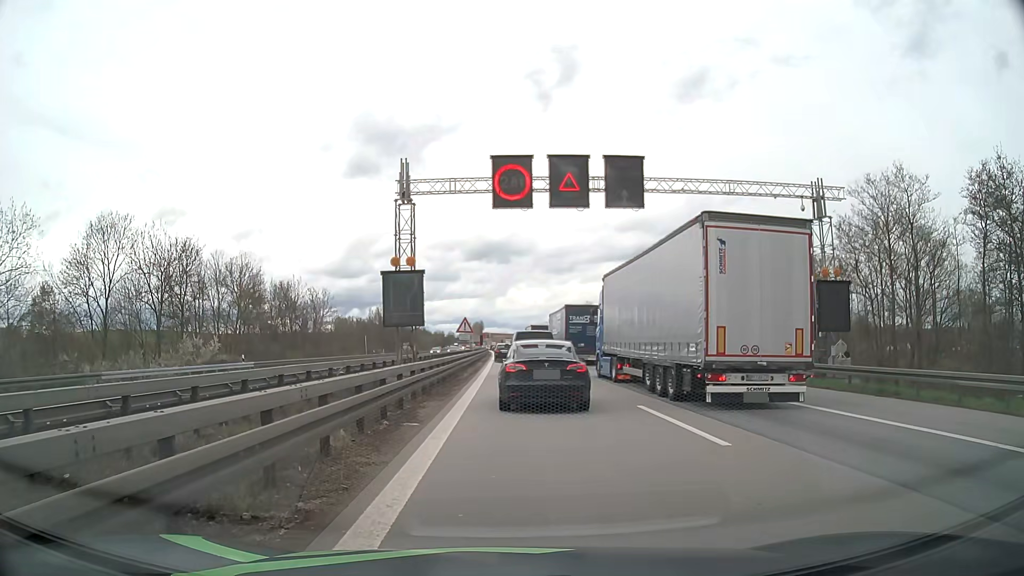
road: motorway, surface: asphalt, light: Day
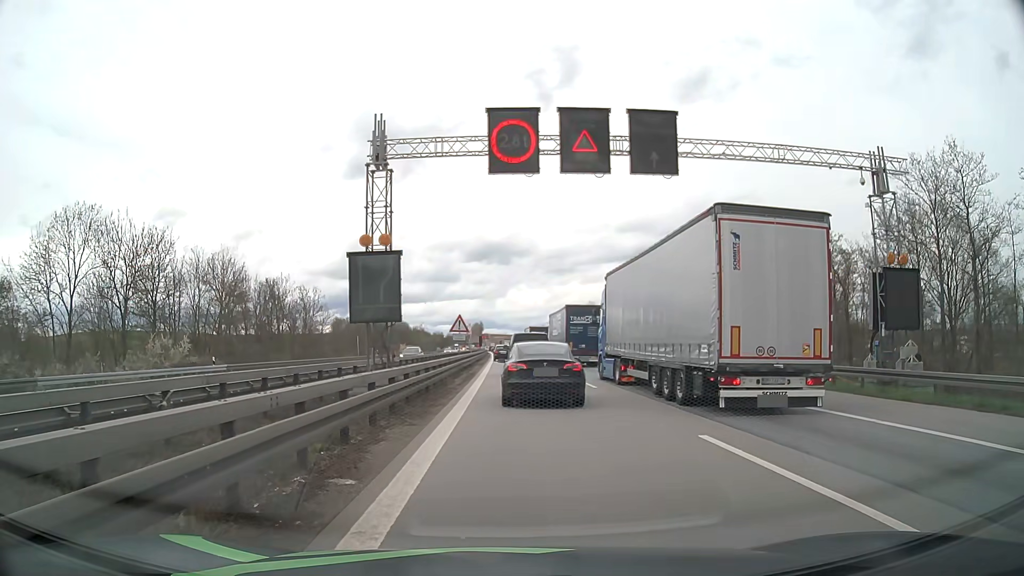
(-0.1, +5.0) m; 0°
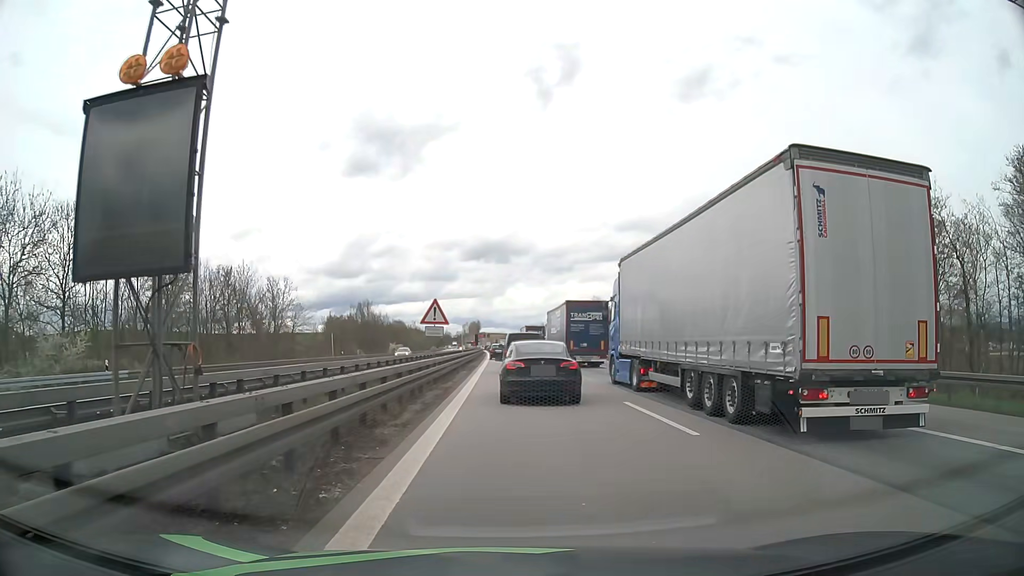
(0.0, +12.4) m; 0°
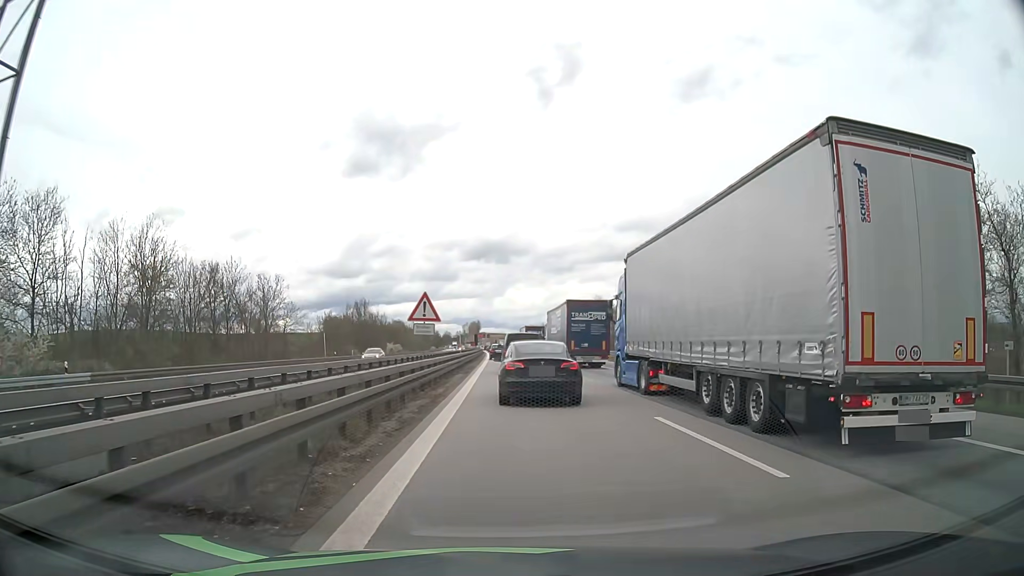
(0.0, +3.4) m; 0°
(0, +10) (0, +20) (0, +30) (-1, +40) (-1, +50) (-1, +60) (-1, +70) (-2, +80) (-2, +90) (-2, +100) m
